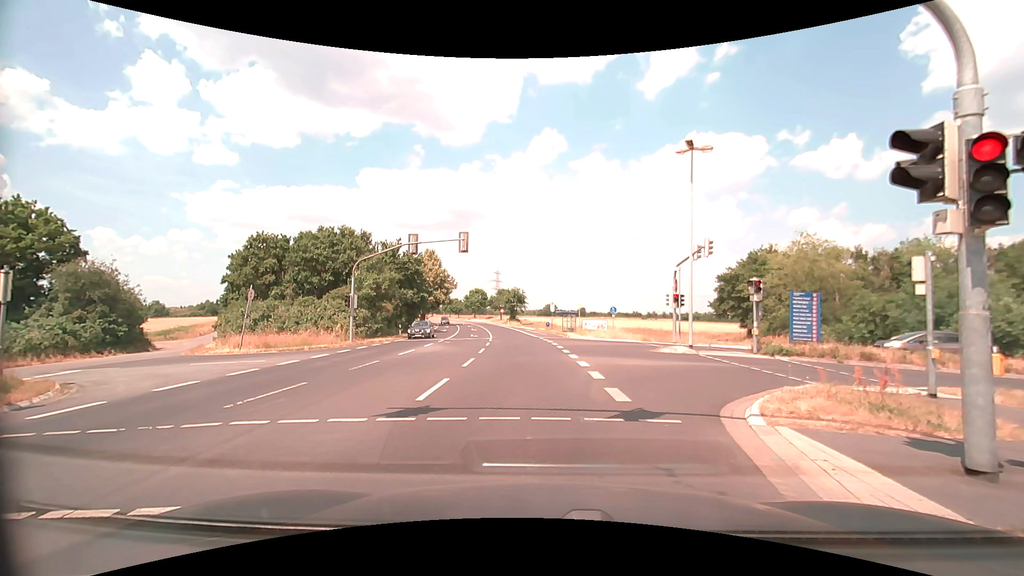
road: secondary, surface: asphalt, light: Day
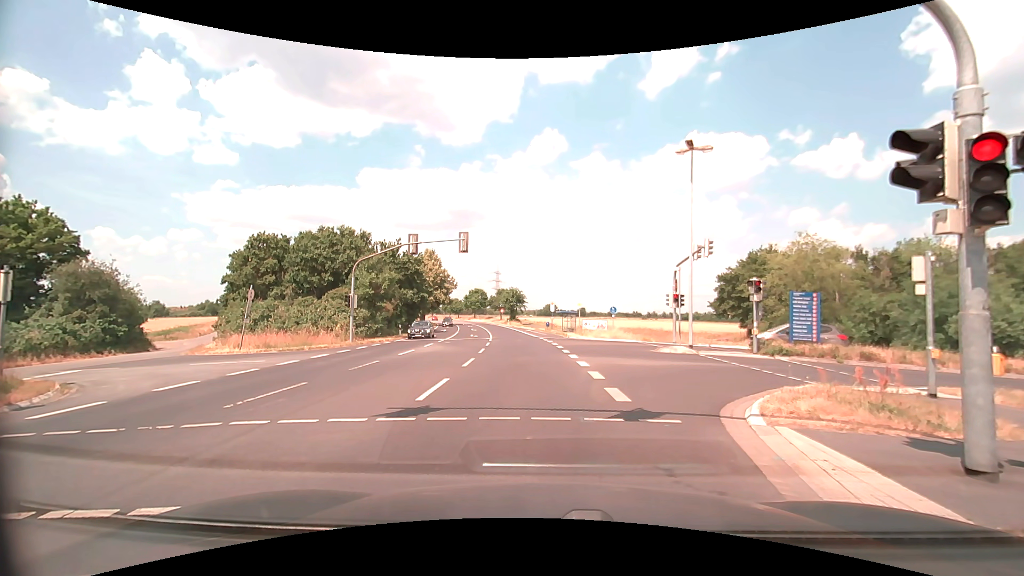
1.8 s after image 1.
(0.0, 0.0) m; 0°
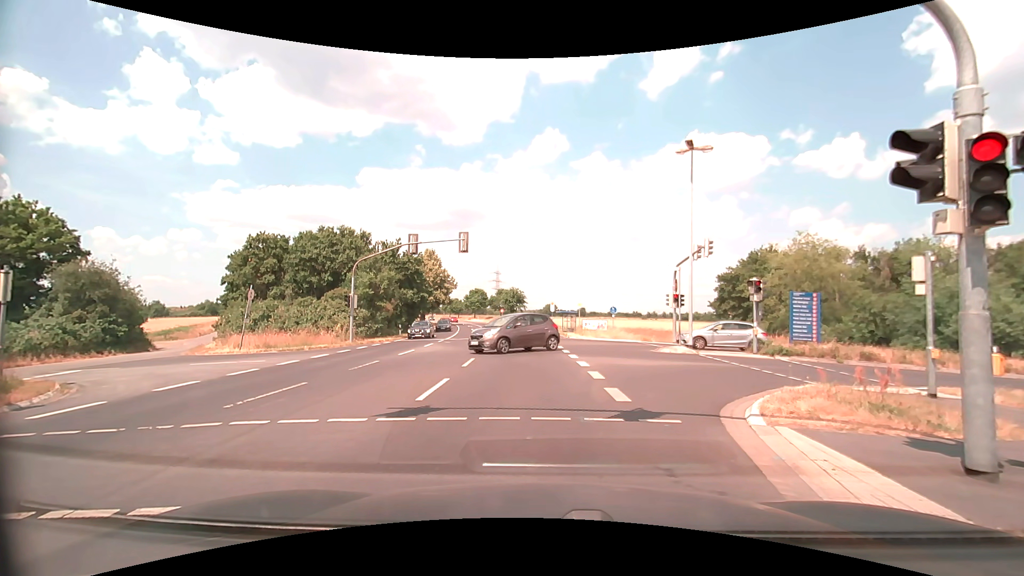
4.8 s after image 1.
(0.0, 0.0) m; 0°
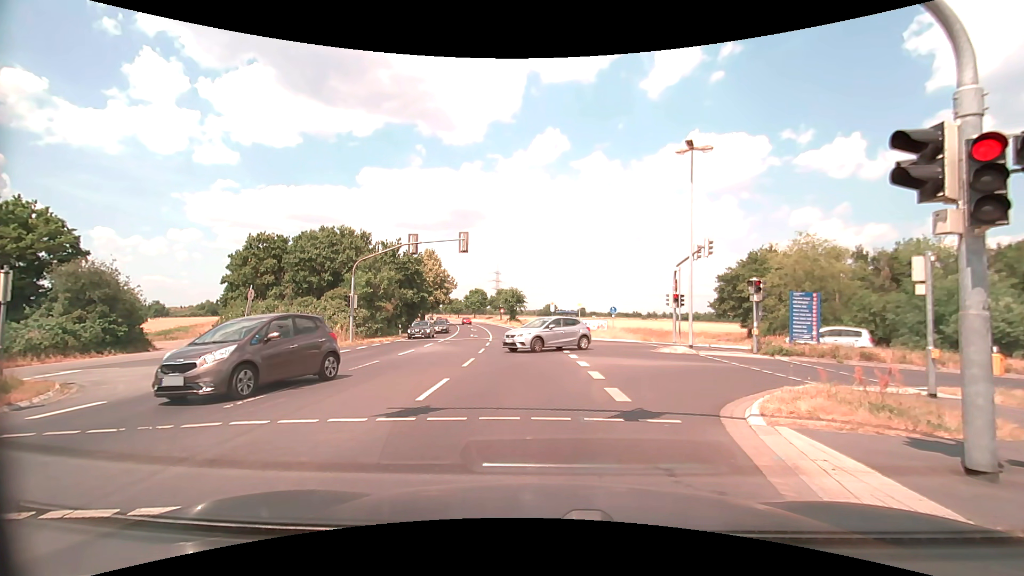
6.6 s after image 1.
(0.0, 0.0) m; 0°
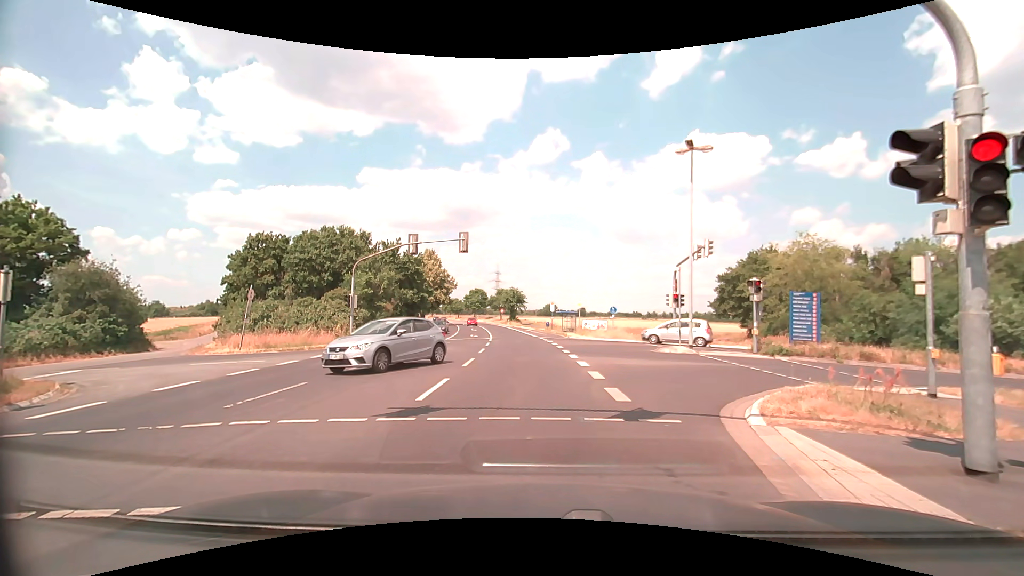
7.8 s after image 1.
(0.0, 0.0) m; 0°
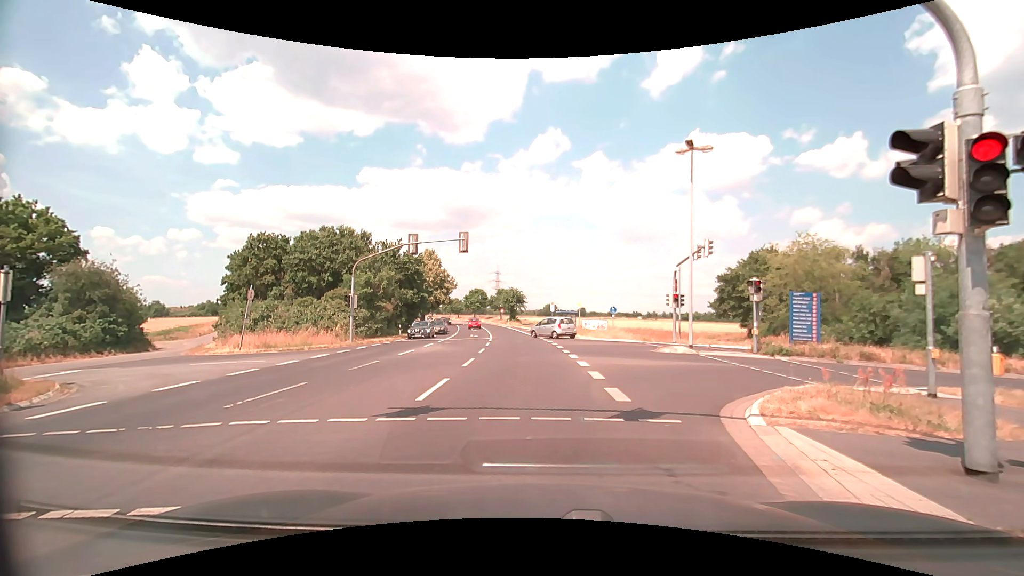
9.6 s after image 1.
(0.0, 0.0) m; 0°
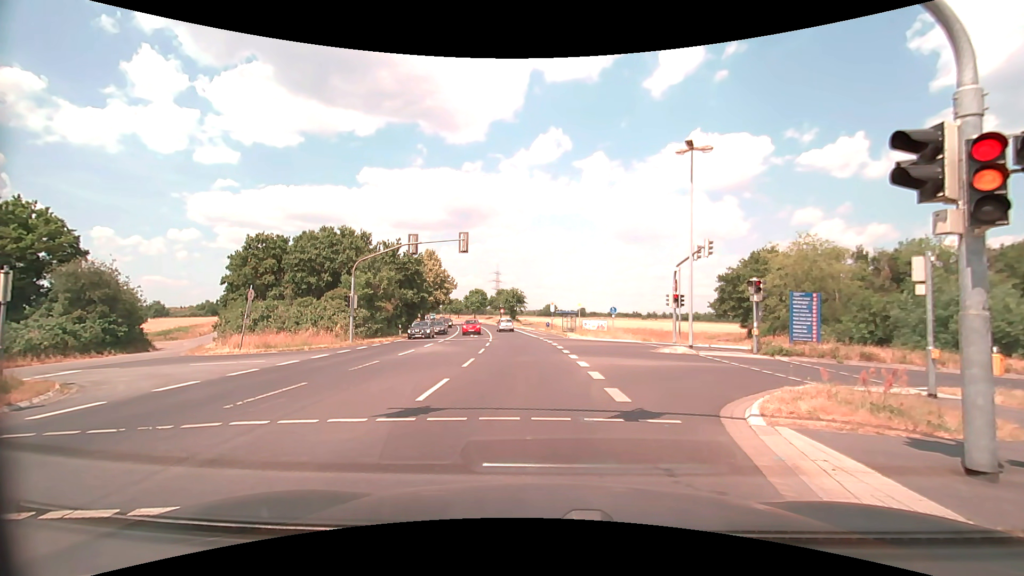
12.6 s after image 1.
(0.0, 0.0) m; 0°
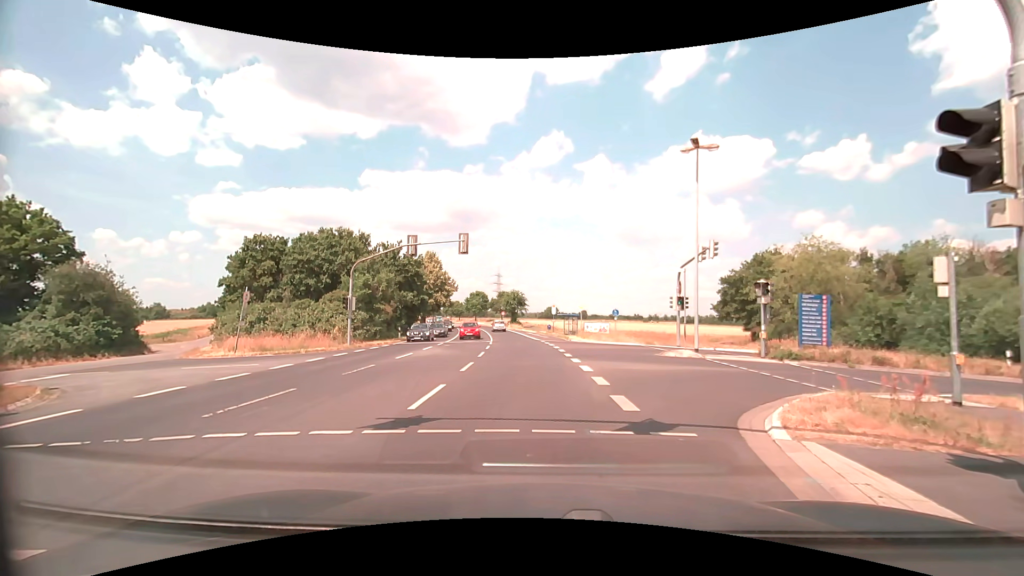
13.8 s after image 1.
(0.0, +0.6) m; 0°
(0, +10) (-1, +20) (-2, +30) (-3, +40) (-4, +50) (-5, +60) (-7, +70) (-9, +79) (-11, +89) (-13, +99) m
